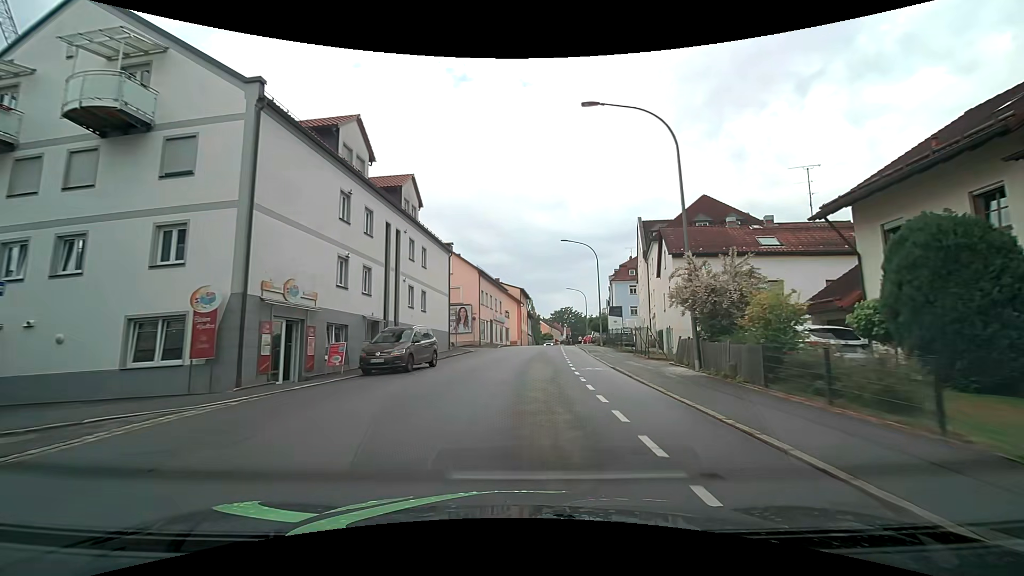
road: tertiary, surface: asphalt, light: Day
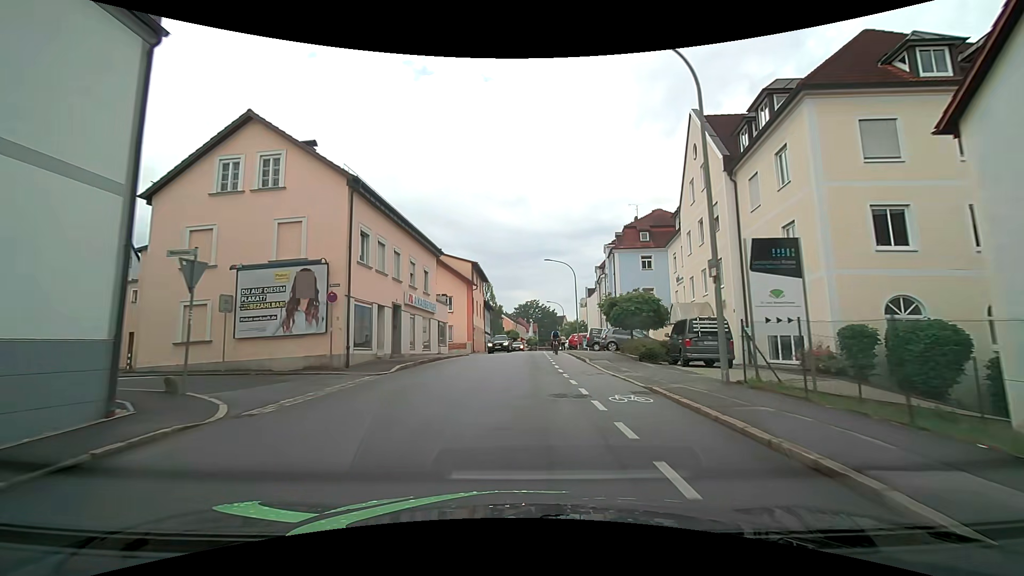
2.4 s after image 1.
(+1.0, +29.0) m; +4°
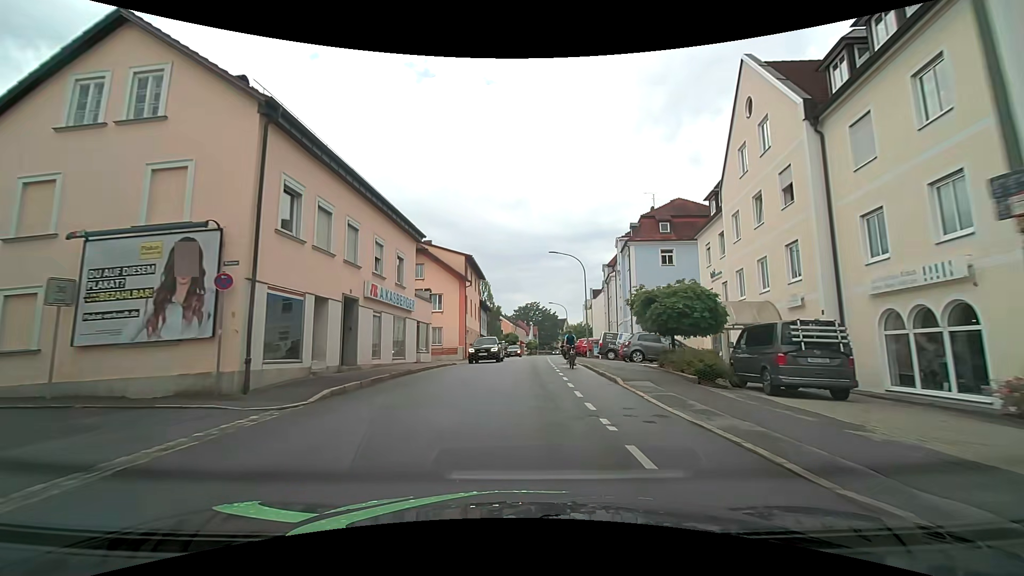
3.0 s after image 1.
(0.0, +6.9) m; -1°
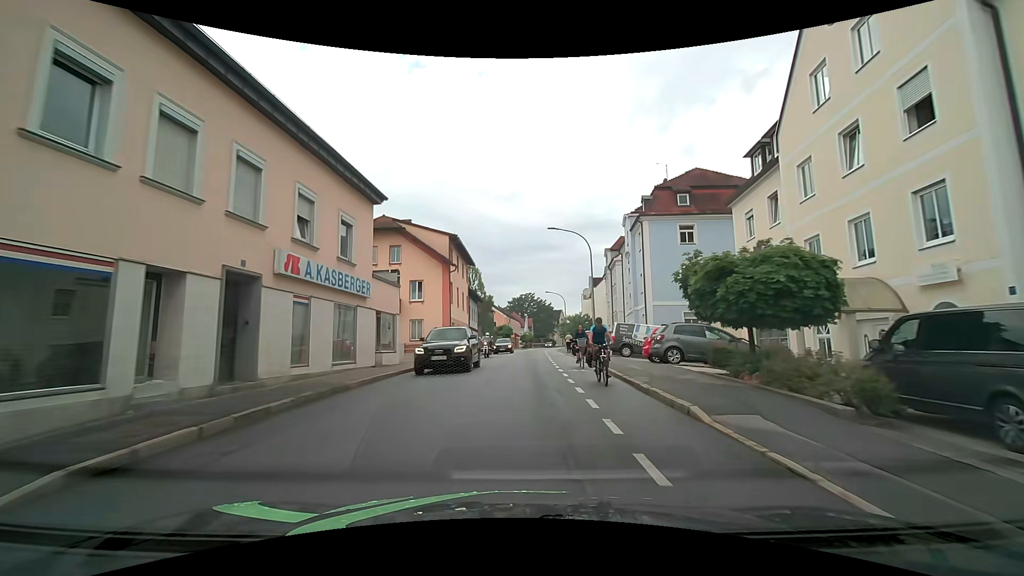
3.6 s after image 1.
(+0.1, +6.7) m; +2°
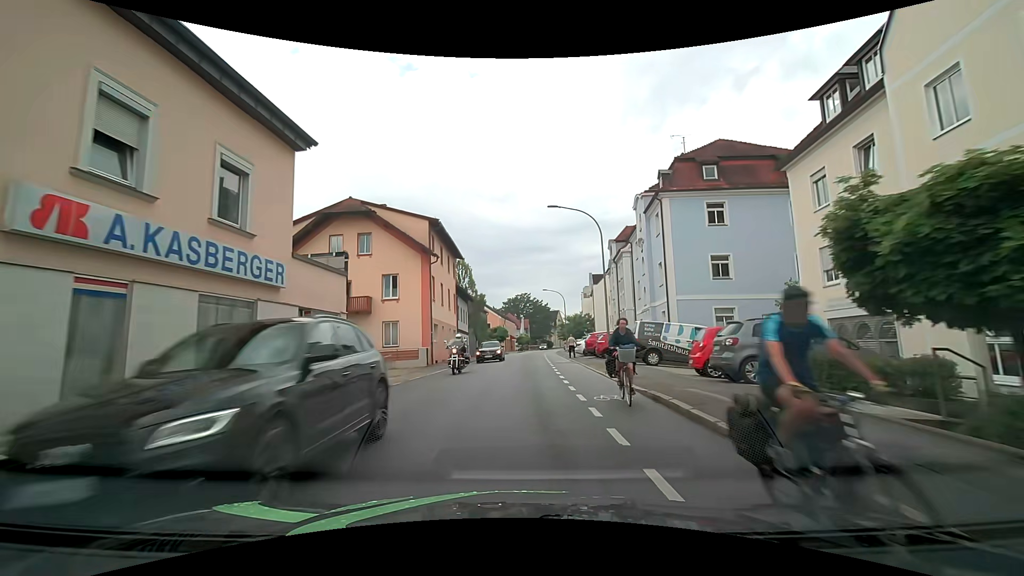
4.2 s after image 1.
(0.0, +6.6) m; 0°
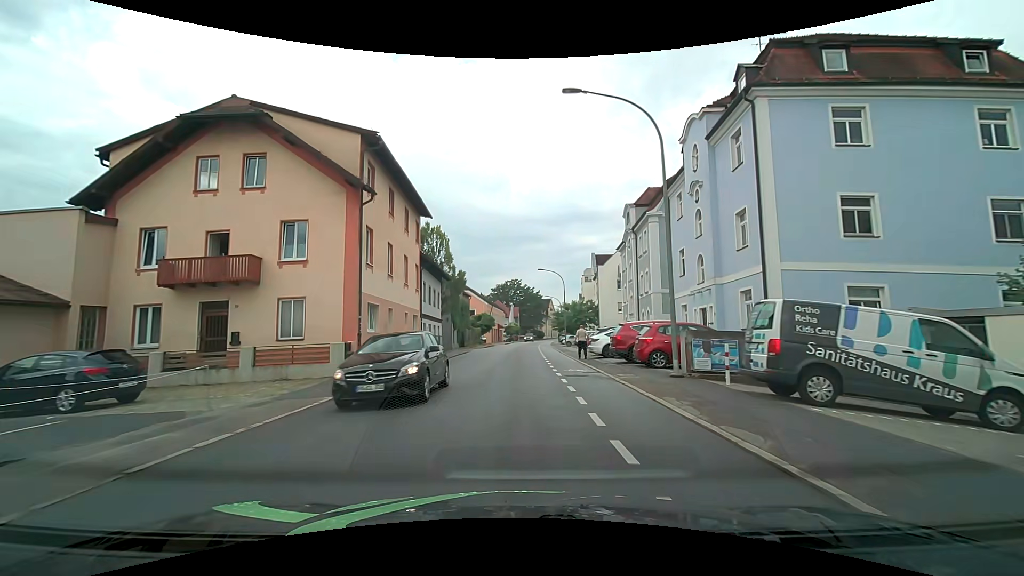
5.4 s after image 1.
(+0.1, +12.9) m; 0°
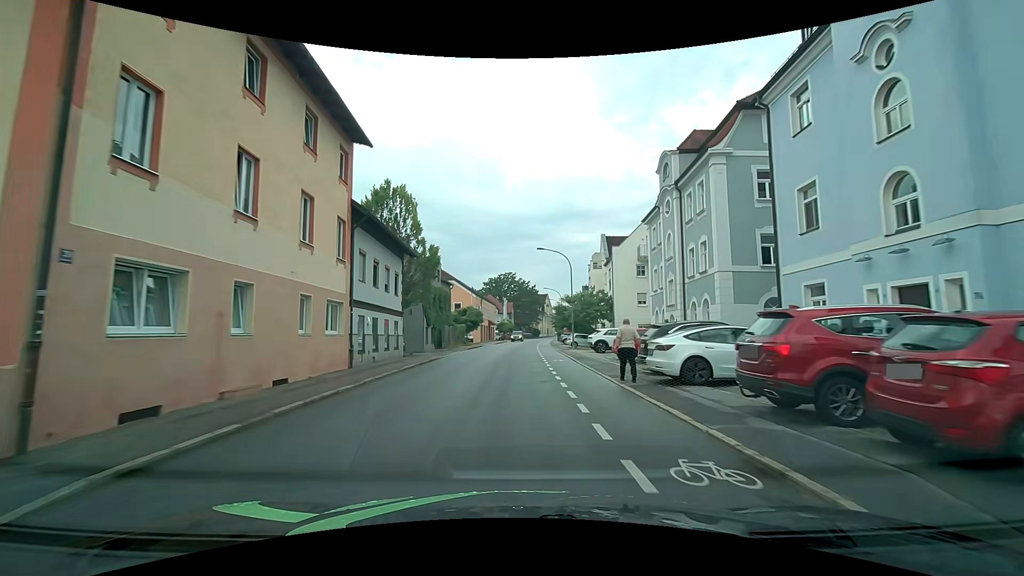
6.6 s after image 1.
(+0.3, +12.9) m; +2°
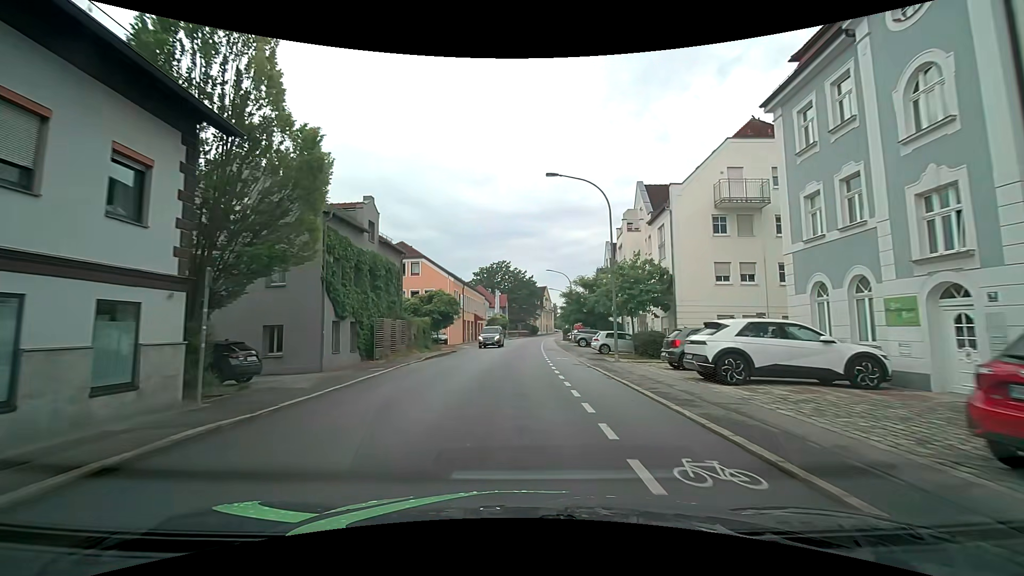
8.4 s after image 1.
(0.0, +20.3) m; 0°
(0, +10) (0, +20) (0, +30) (+1, +40) (+1, +50) (+2, +60) (+2, +70) (+3, +80) (+4, +90) (+5, +100) m
